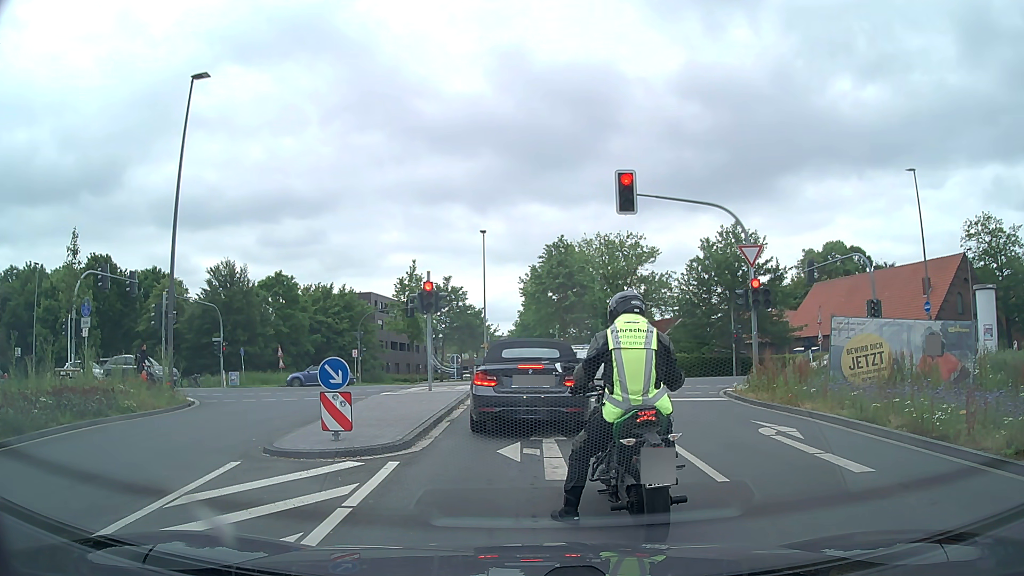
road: secondary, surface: asphalt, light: Day
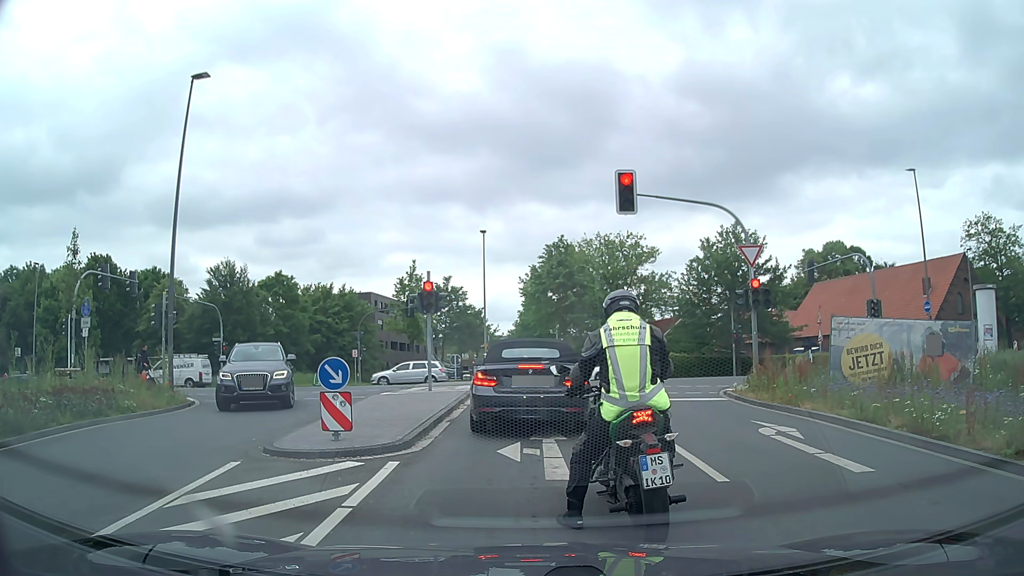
(0.0, 0.0) m; 0°
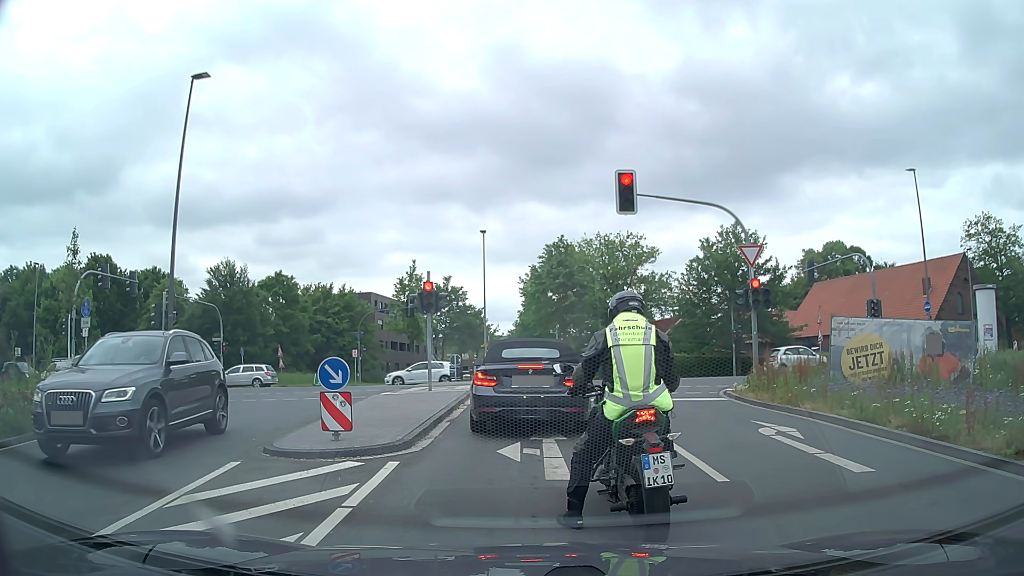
(0.0, 0.0) m; 0°
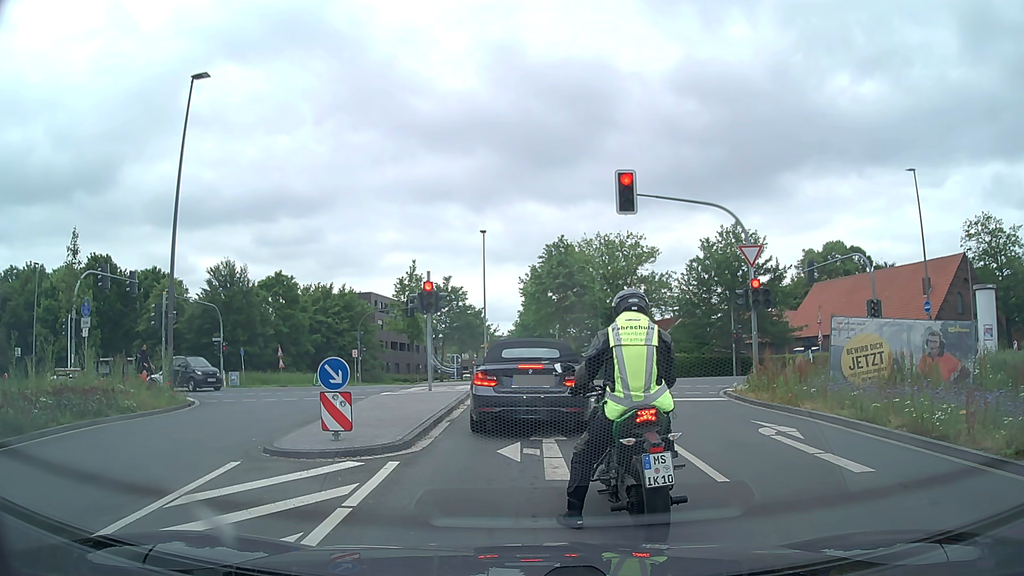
(0.0, 0.0) m; 0°
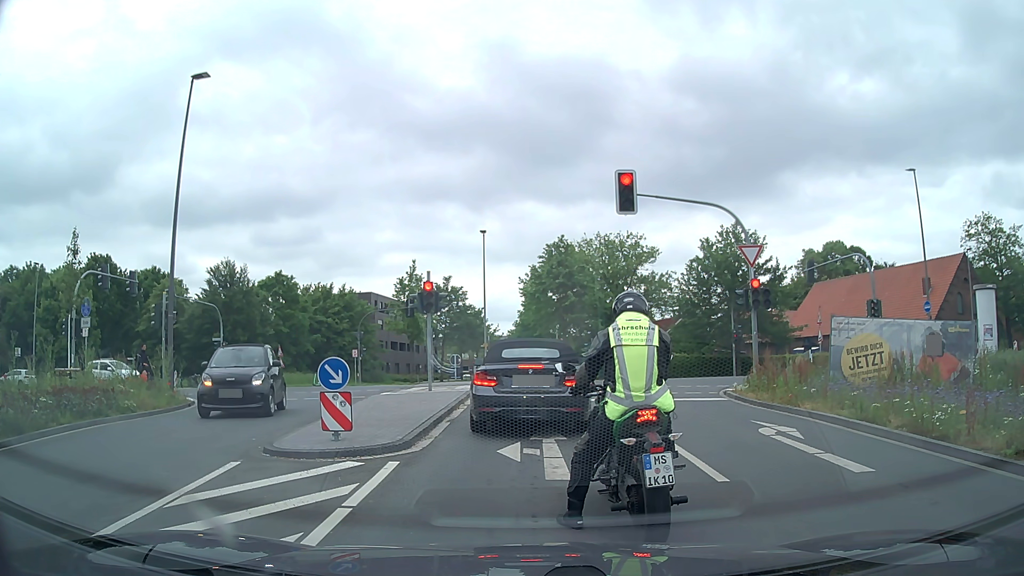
(0.0, 0.0) m; 0°
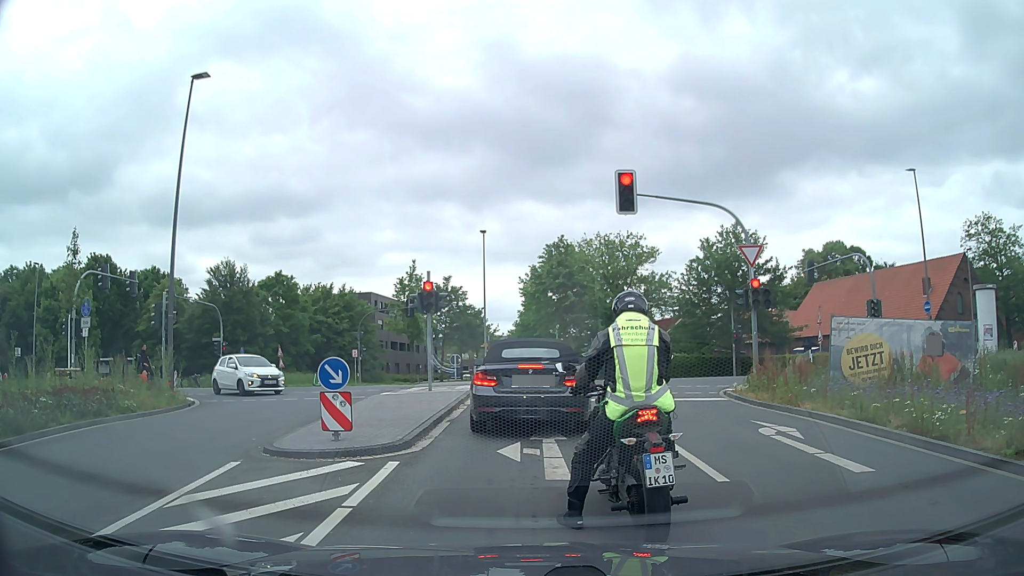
(0.0, 0.0) m; 0°
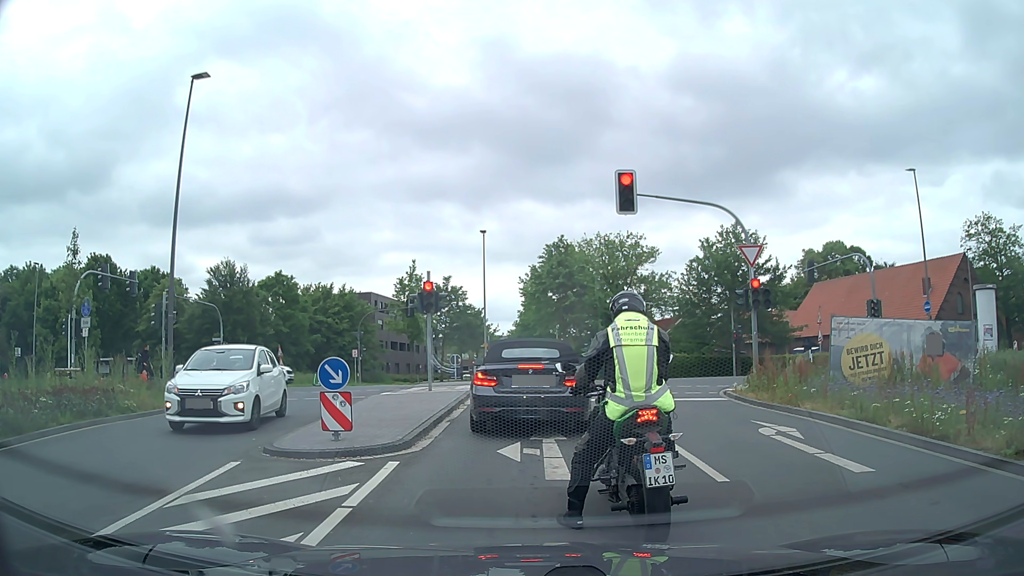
(0.0, 0.0) m; 0°
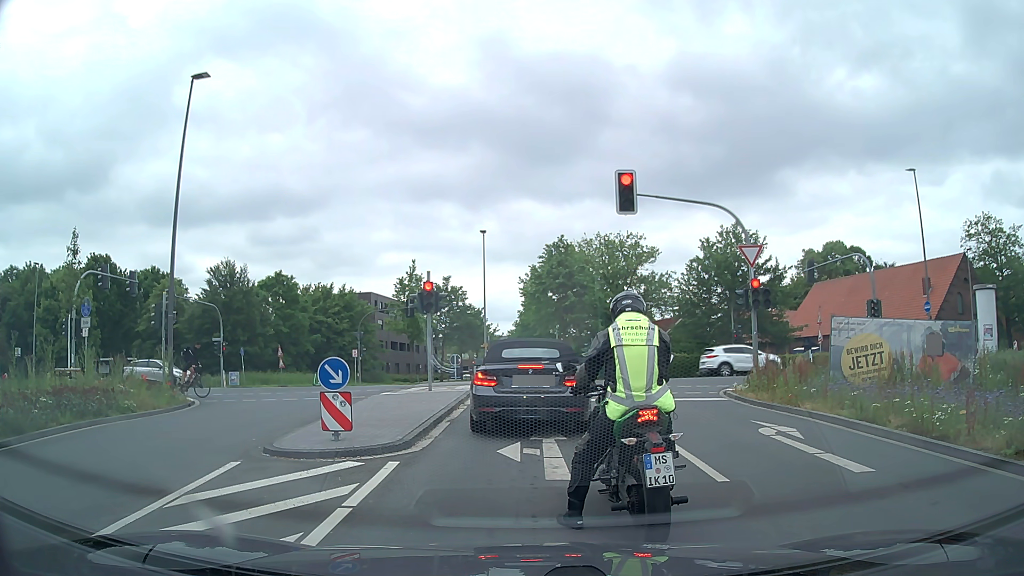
(0.0, 0.0) m; 0°
